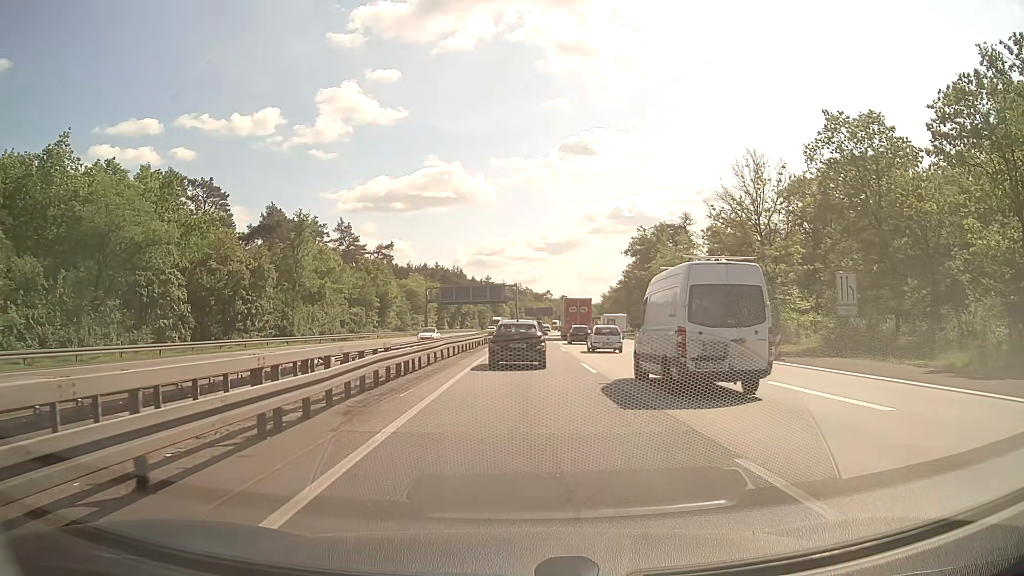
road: motorway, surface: asphalt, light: Day
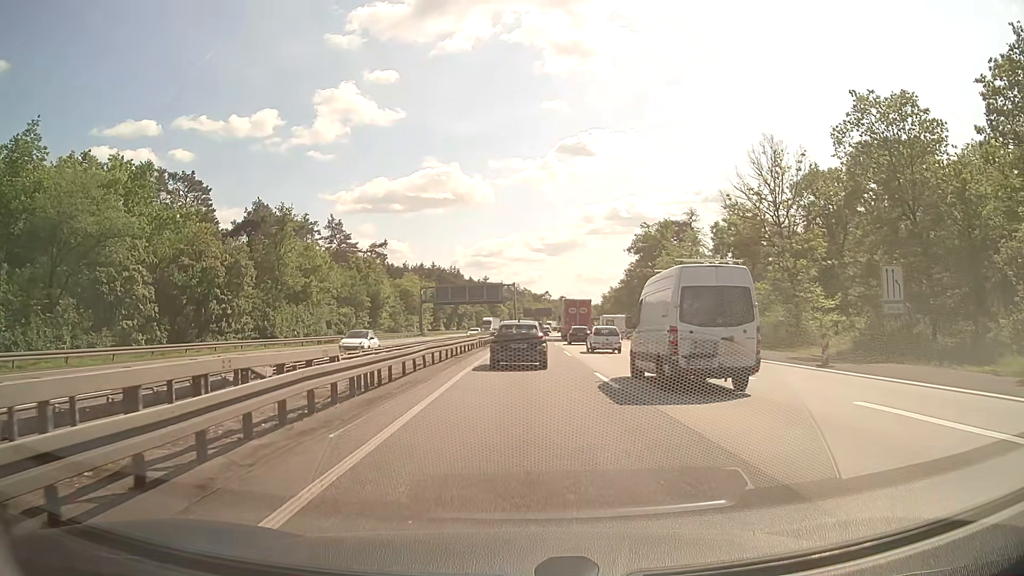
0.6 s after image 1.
(0.0, +5.0) m; 0°
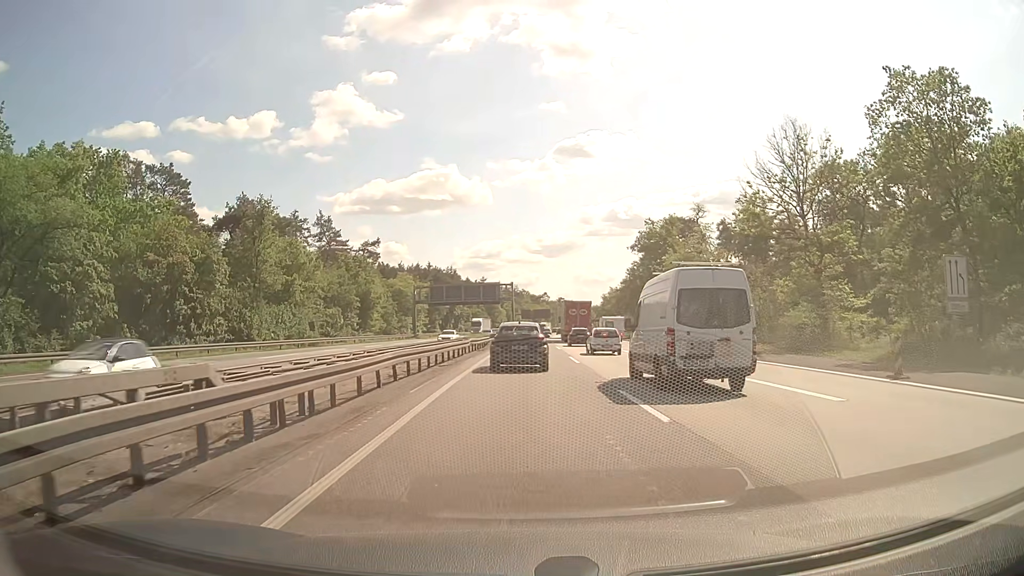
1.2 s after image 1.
(0.0, +5.4) m; 0°
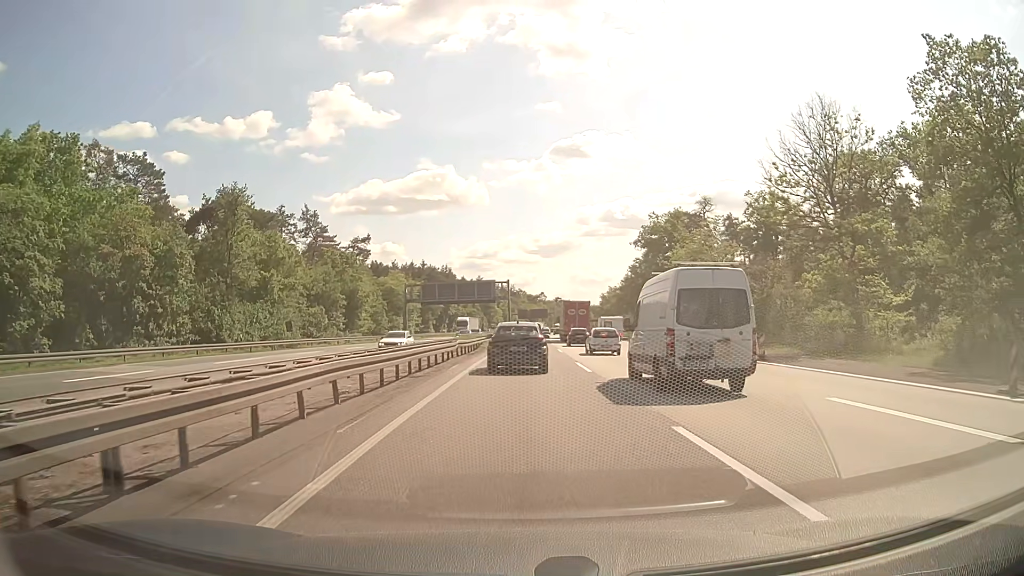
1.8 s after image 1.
(0.0, +5.7) m; +1°
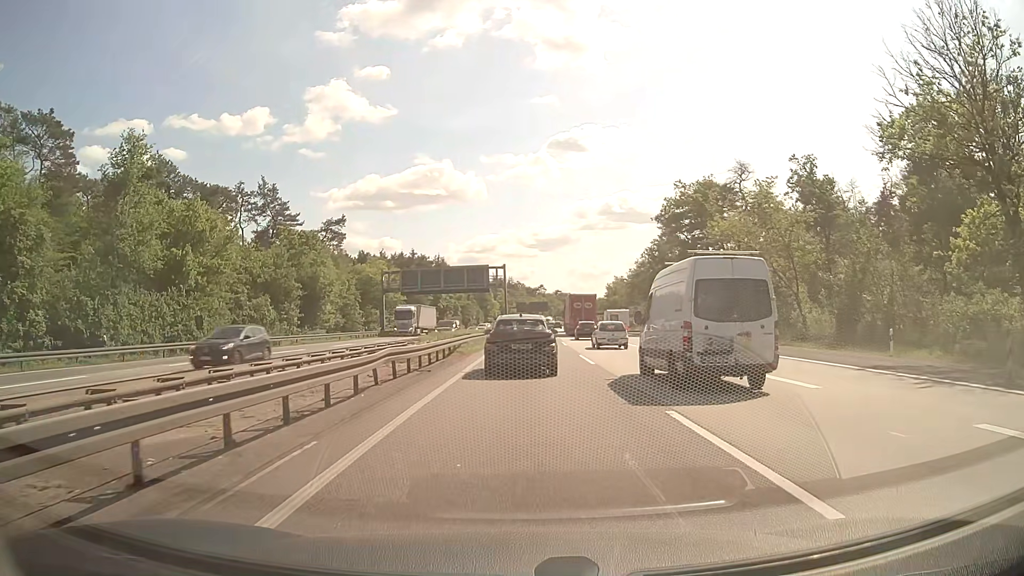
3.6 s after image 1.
(0.0, +17.0) m; 0°
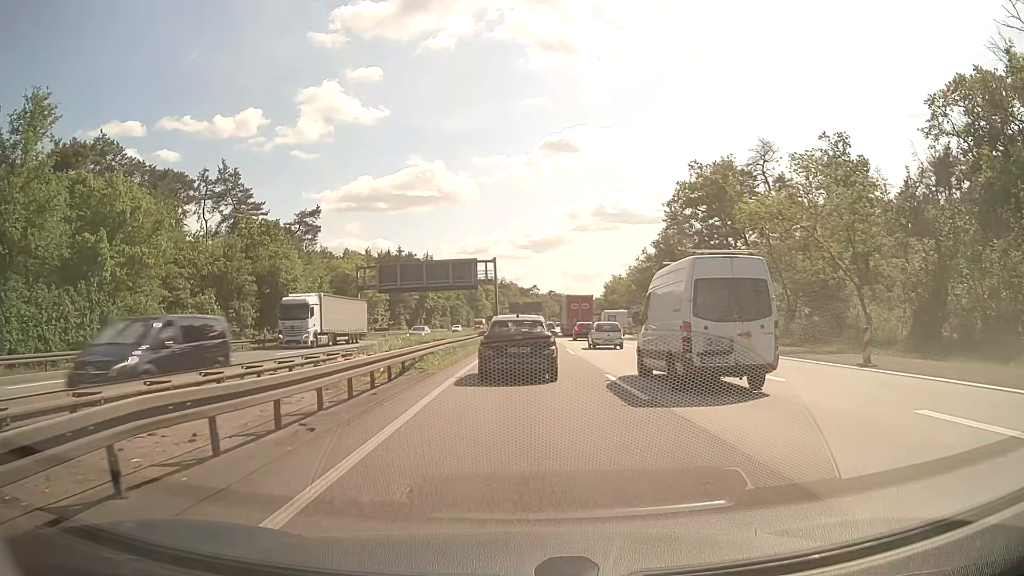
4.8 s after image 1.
(0.0, +10.3) m; 0°
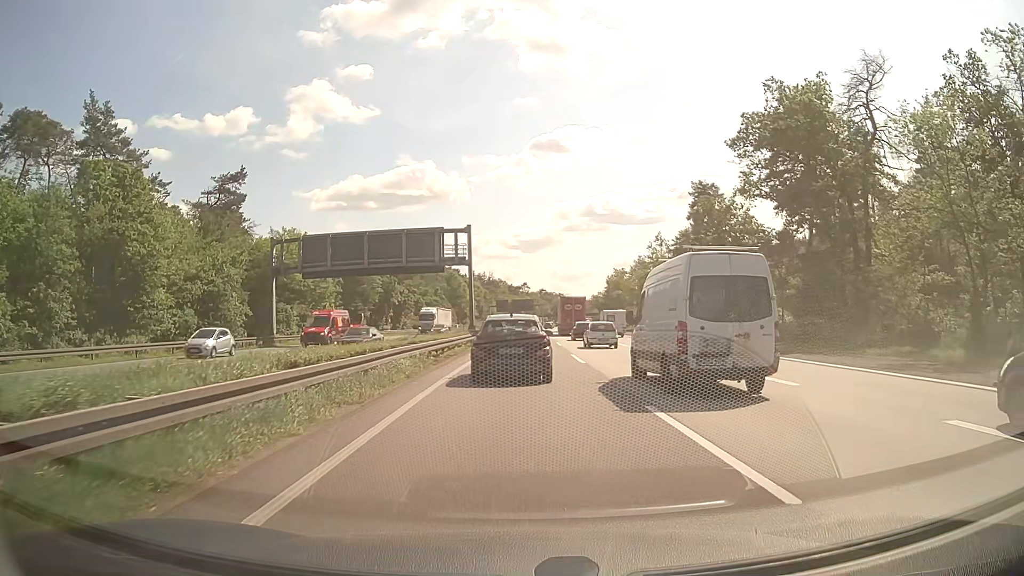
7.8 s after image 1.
(+0.4, +25.3) m; +1°
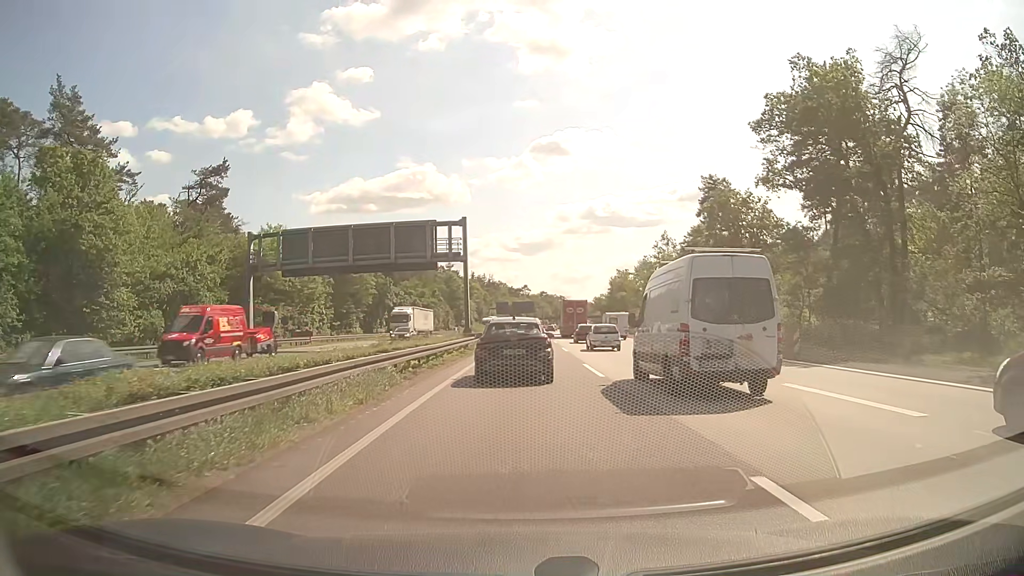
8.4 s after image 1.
(0.0, +5.1) m; 0°
